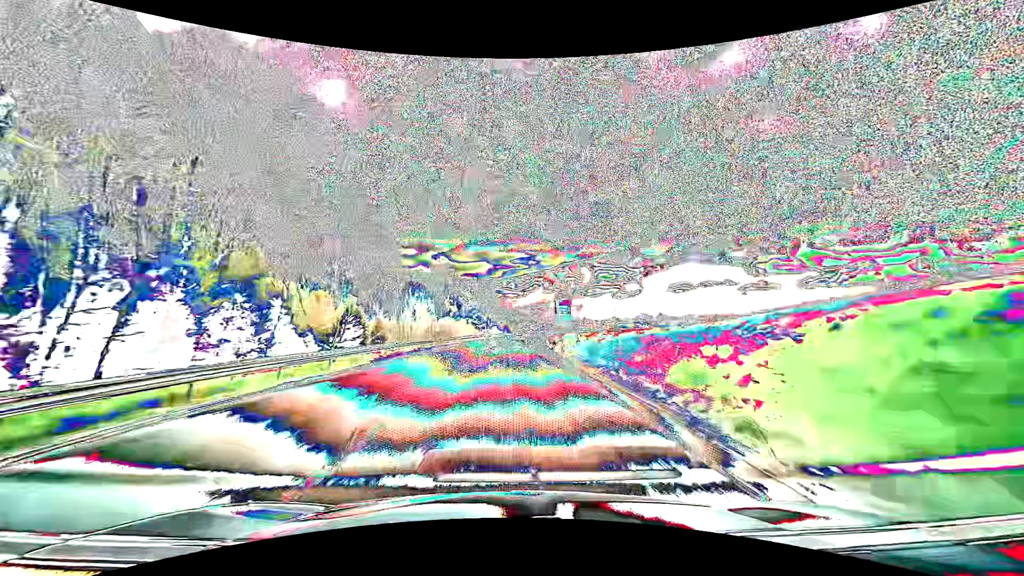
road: primary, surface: asphalt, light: Day
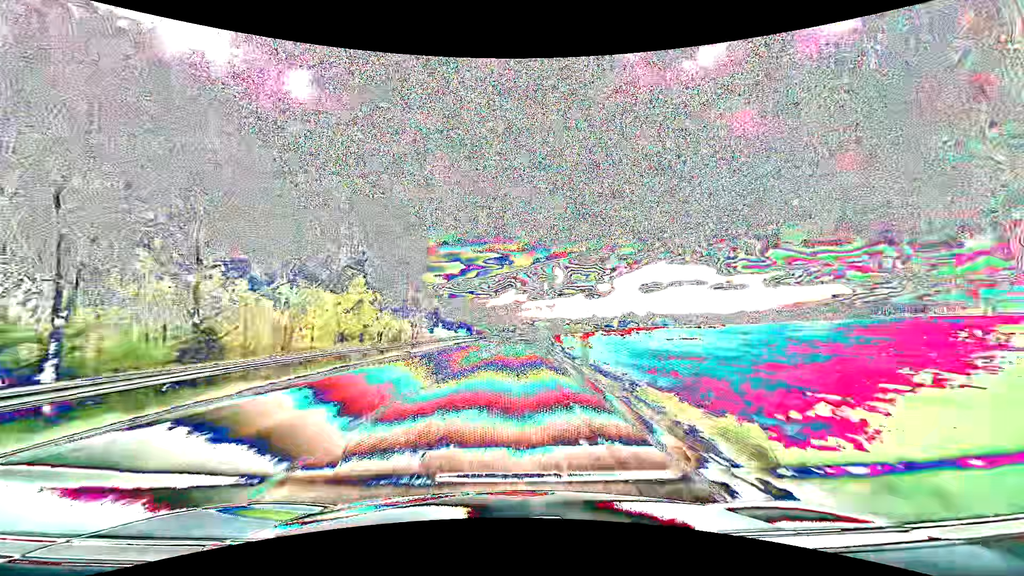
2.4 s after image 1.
(+2.4, +62.6) m; +4°
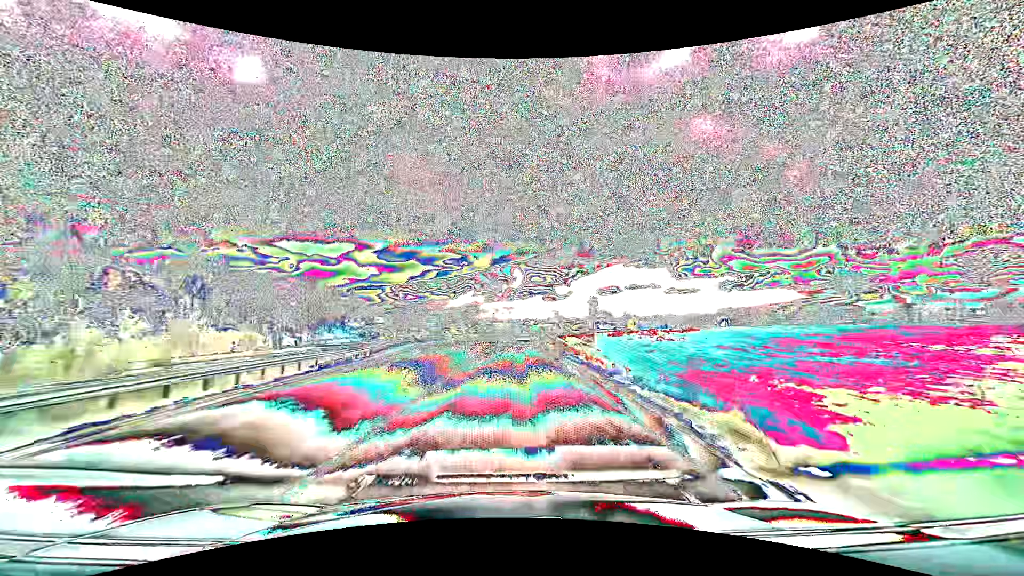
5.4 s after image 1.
(+3.3, +78.7) m; +5°
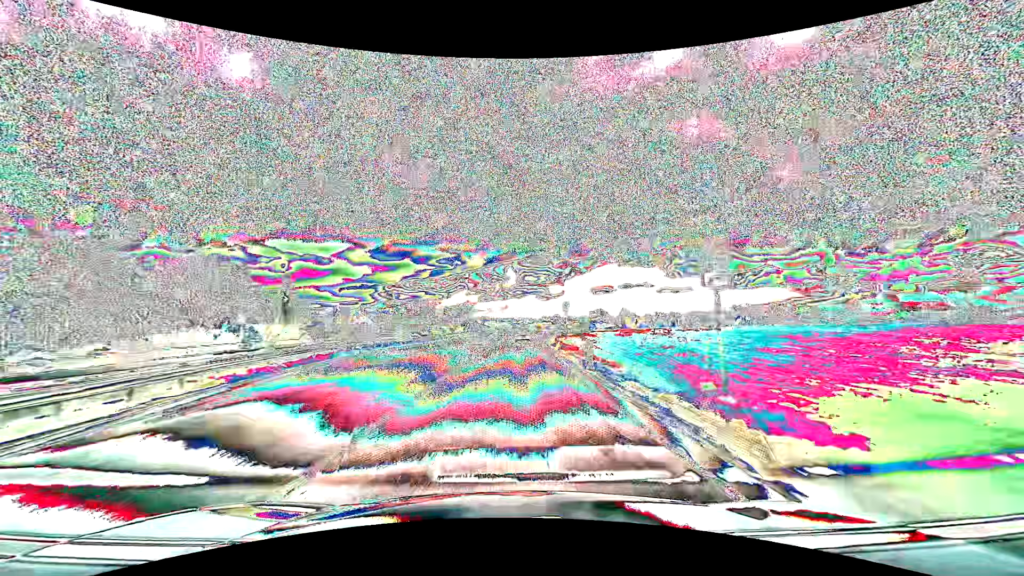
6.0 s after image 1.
(+0.1, +15.8) m; +1°
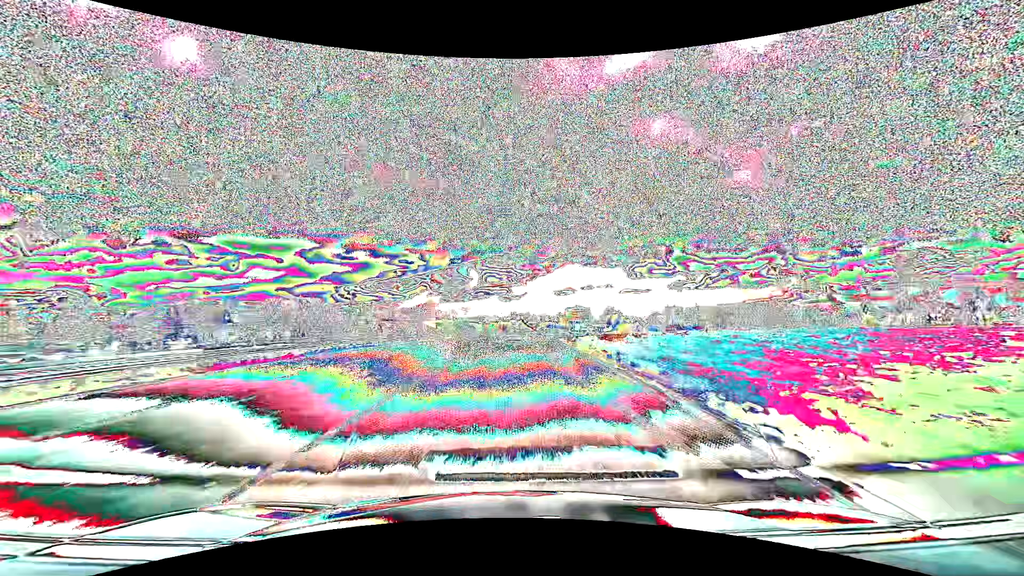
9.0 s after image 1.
(+2.8, +79.0) m; +4°
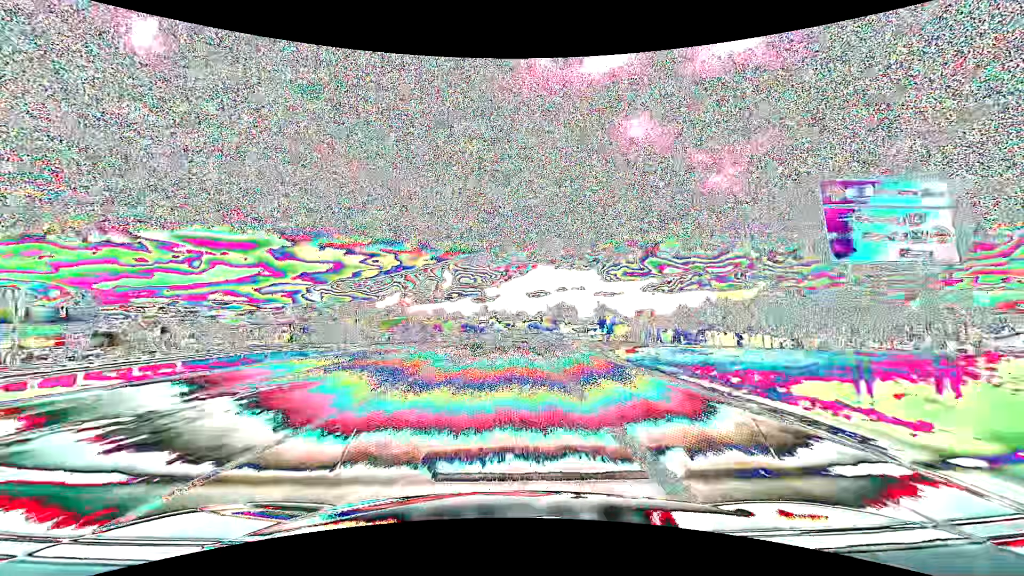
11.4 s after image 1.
(+1.6, +62.3) m; +3°
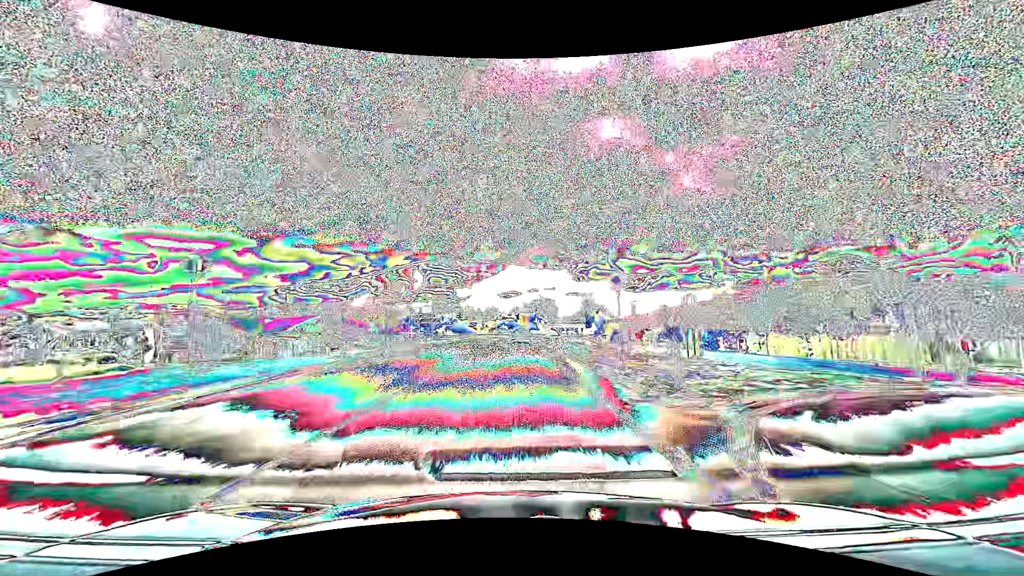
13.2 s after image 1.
(+1.3, +45.8) m; +3°
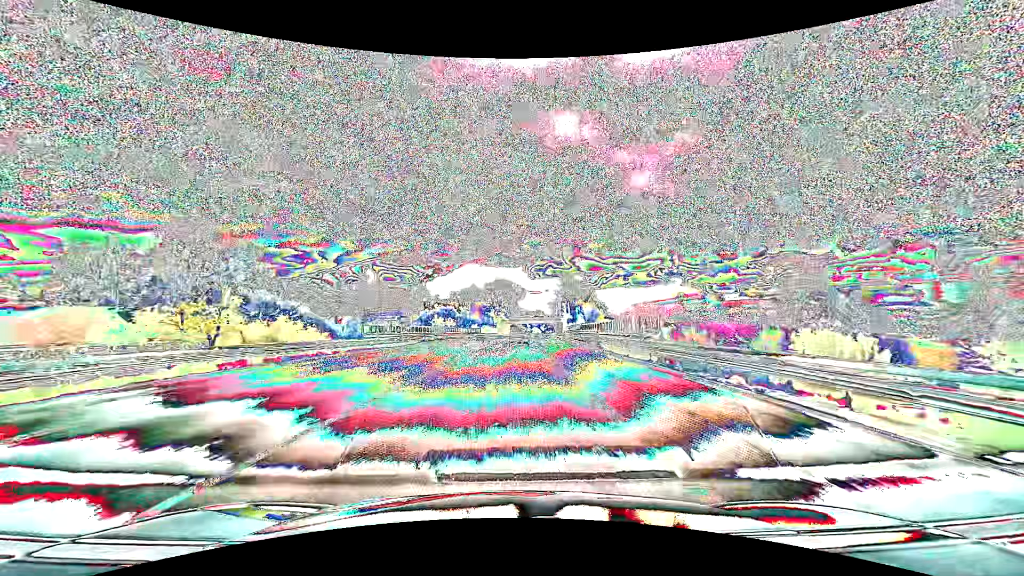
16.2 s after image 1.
(+3.5, +74.4) m; +5°
(0, +10) (0, +20) (0, +30) (+1, +40) (+1, +50) (+2, +60) (+2, +70) (+3, +80) (+3, +90) (+4, +100) m
